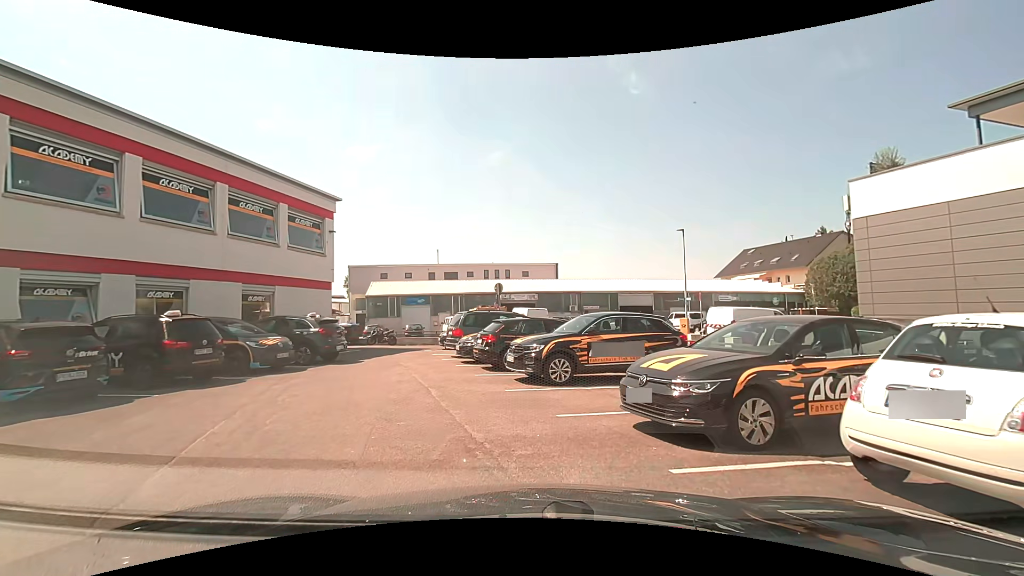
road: unclassified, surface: asphalt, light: Day
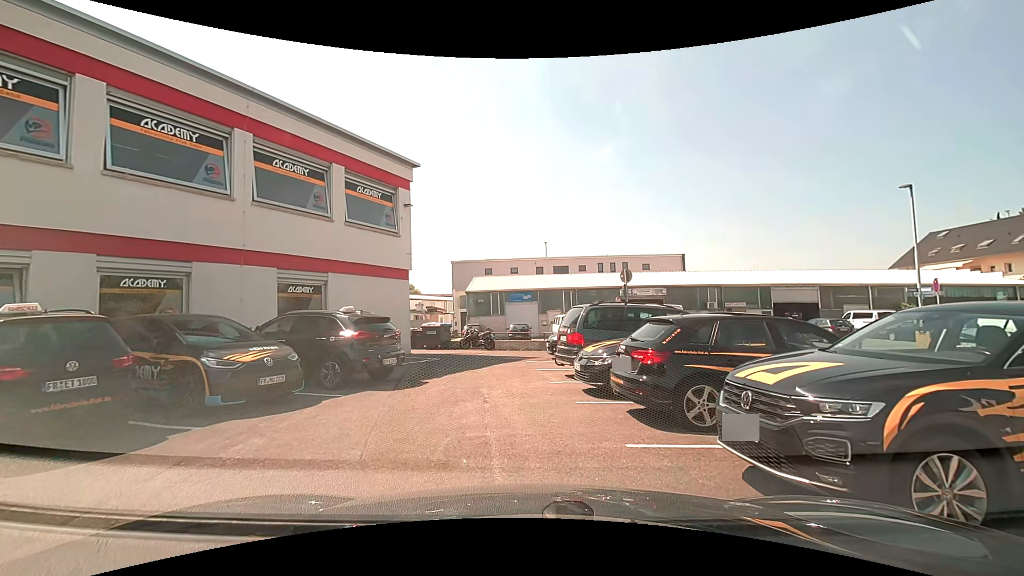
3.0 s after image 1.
(-0.9, +6.7) m; -13°
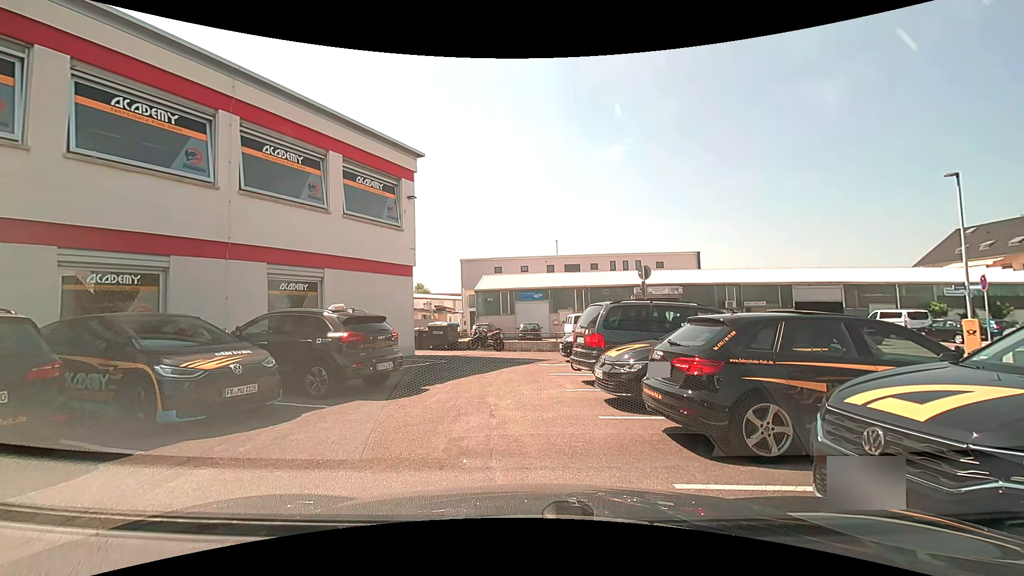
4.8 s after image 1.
(0.0, +1.2) m; 0°
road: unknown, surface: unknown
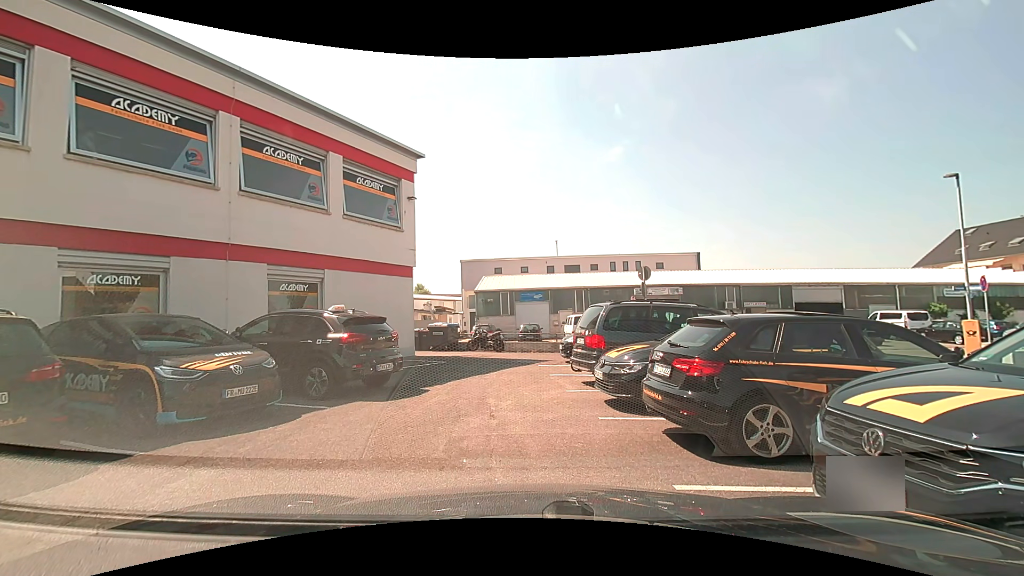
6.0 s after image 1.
(0.0, 0.0) m; 0°
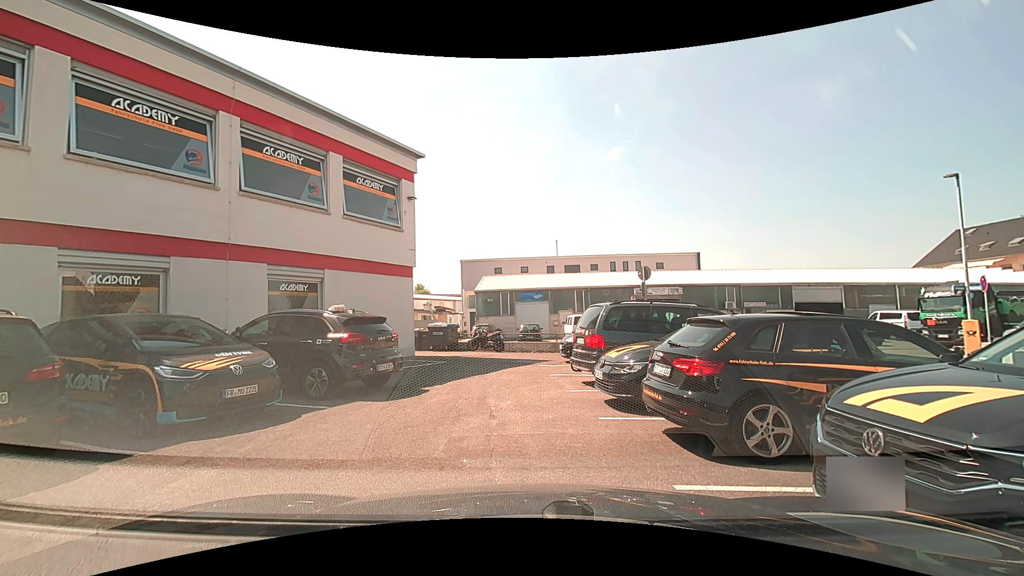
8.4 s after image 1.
(0.0, 0.0) m; 0°
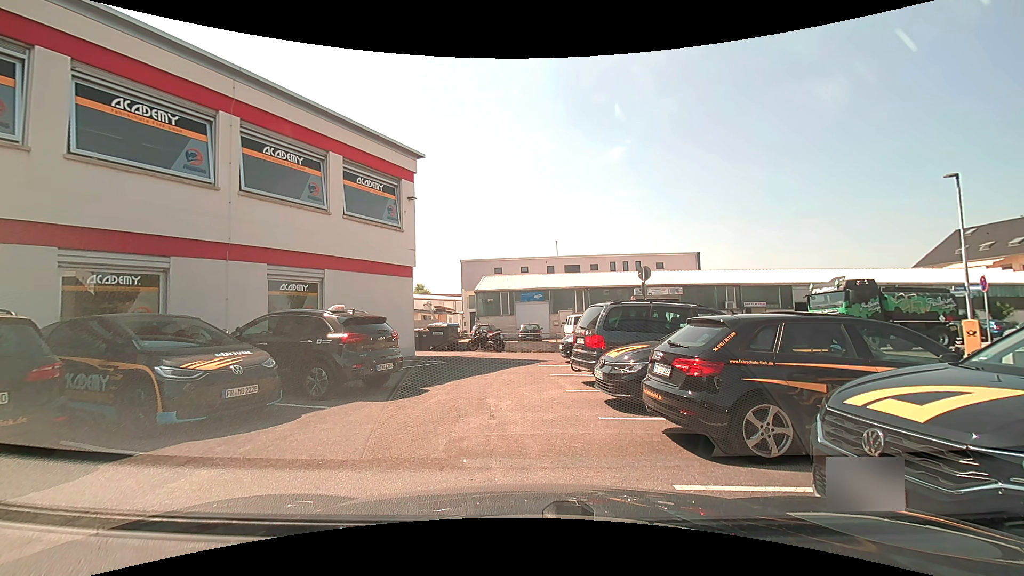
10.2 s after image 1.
(0.0, 0.0) m; 0°
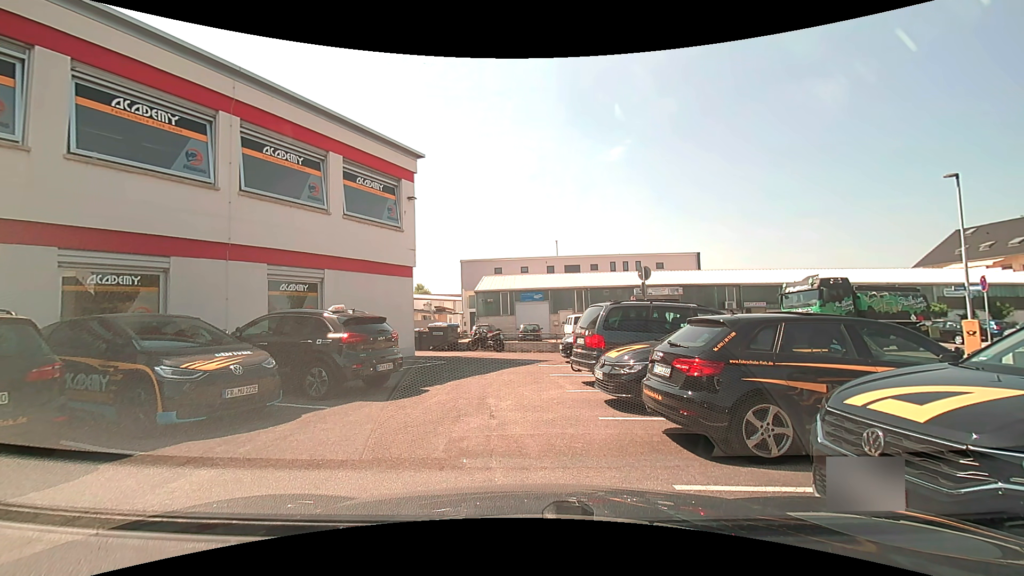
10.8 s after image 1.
(0.0, 0.0) m; 0°
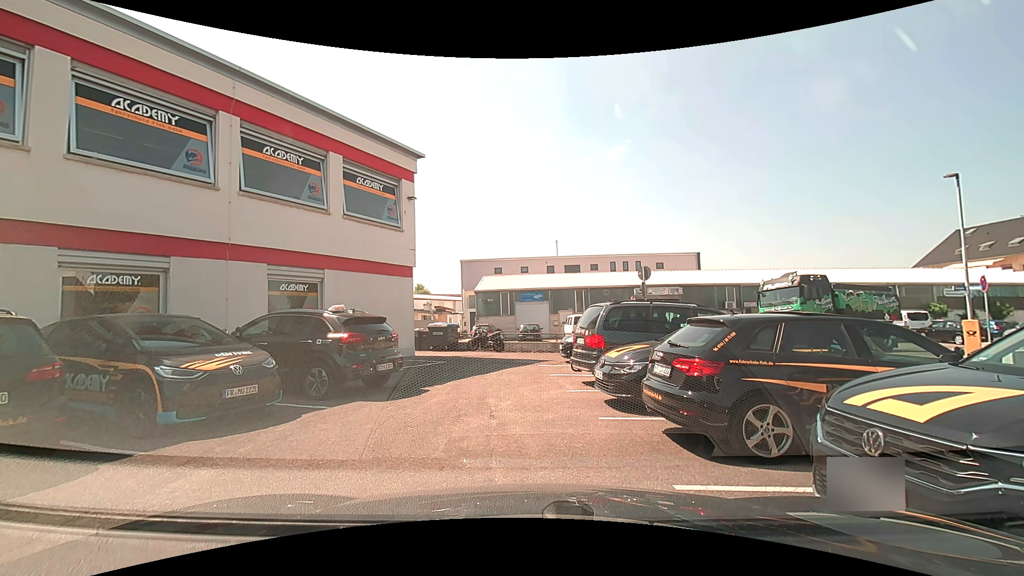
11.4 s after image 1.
(0.0, 0.0) m; 0°
